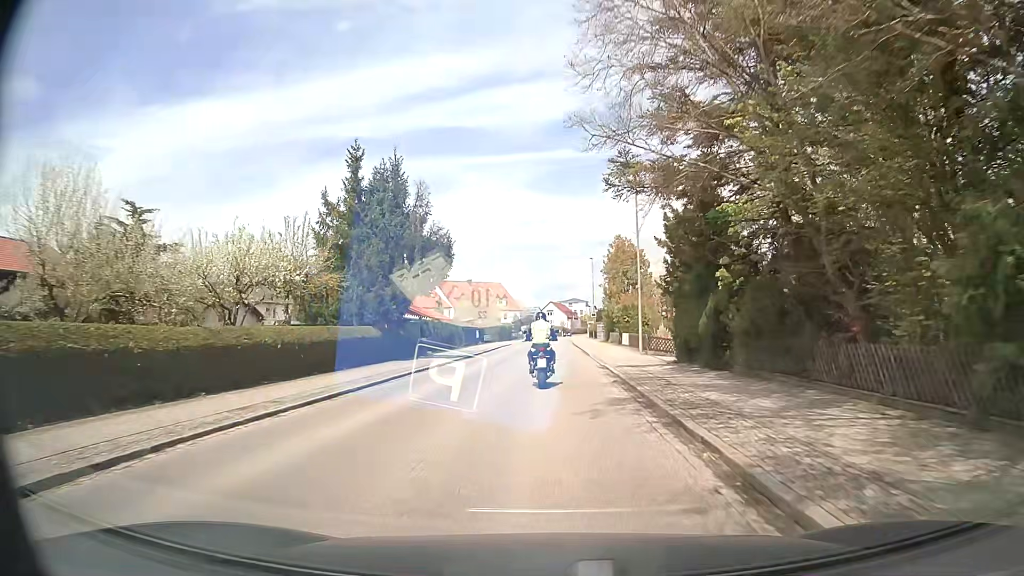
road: secondary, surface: asphalt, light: Day
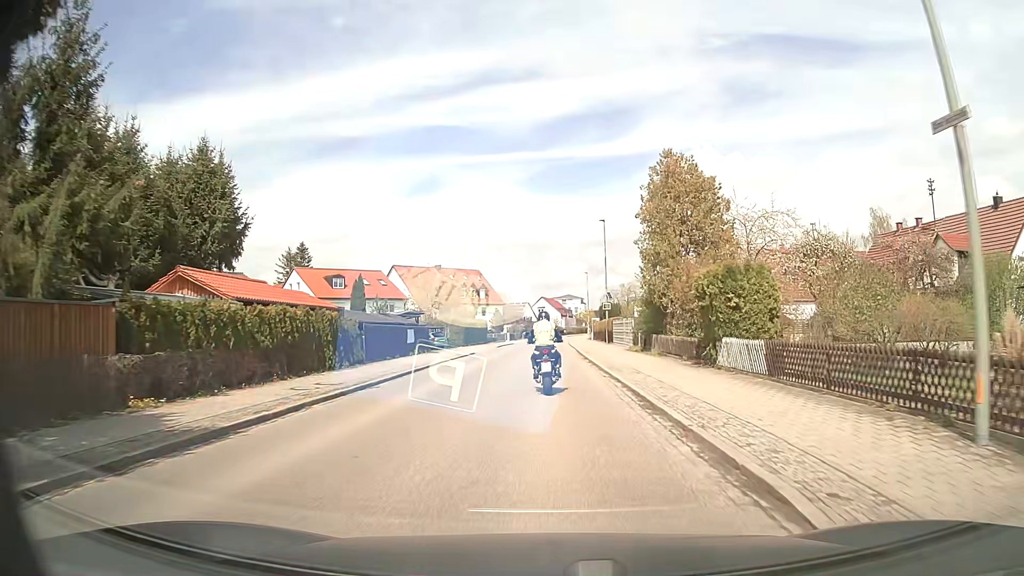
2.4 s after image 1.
(+0.3, +29.9) m; +2°
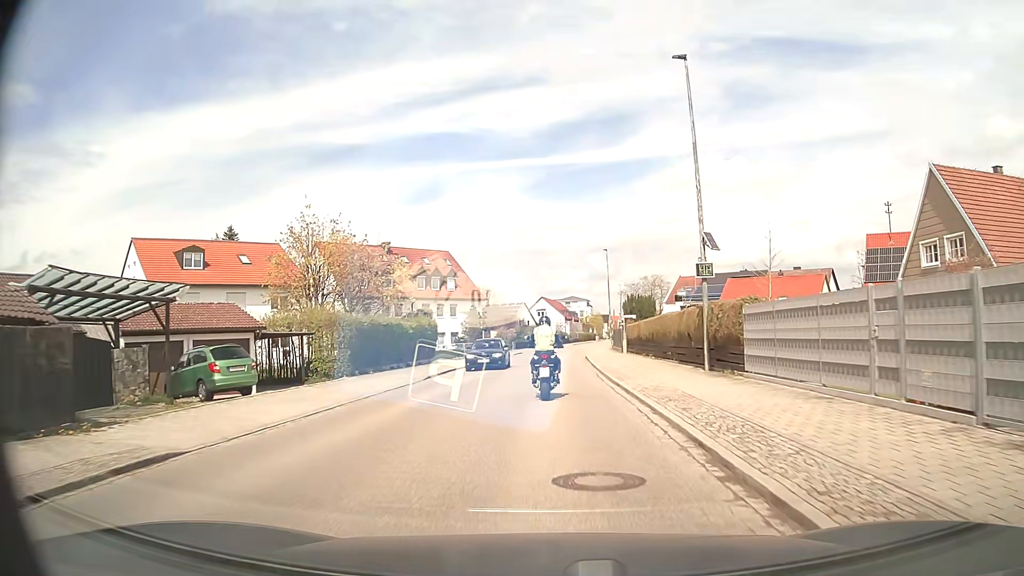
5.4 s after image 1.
(-0.4, +35.5) m; -1°
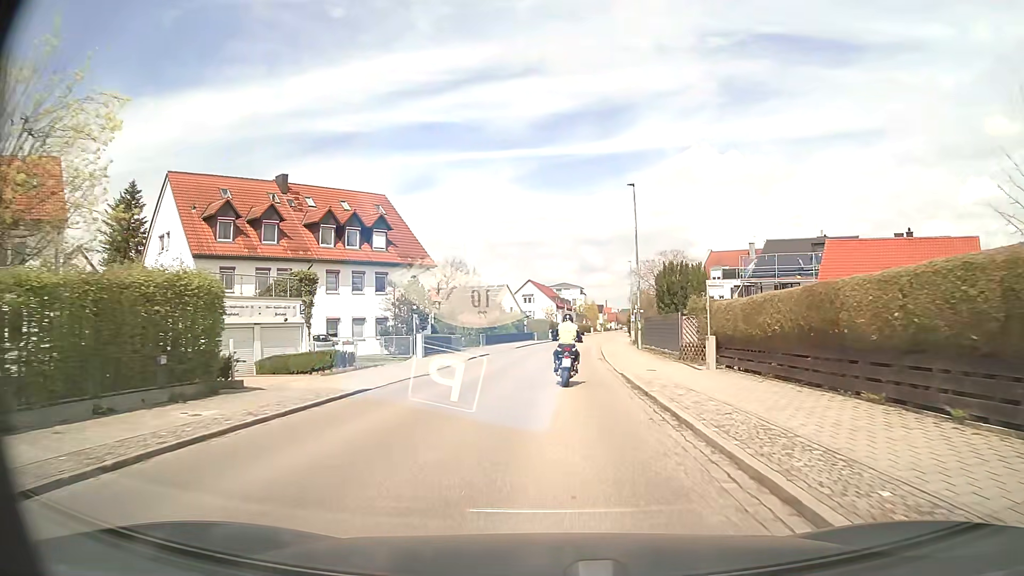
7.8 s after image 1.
(+0.1, +28.5) m; +1°
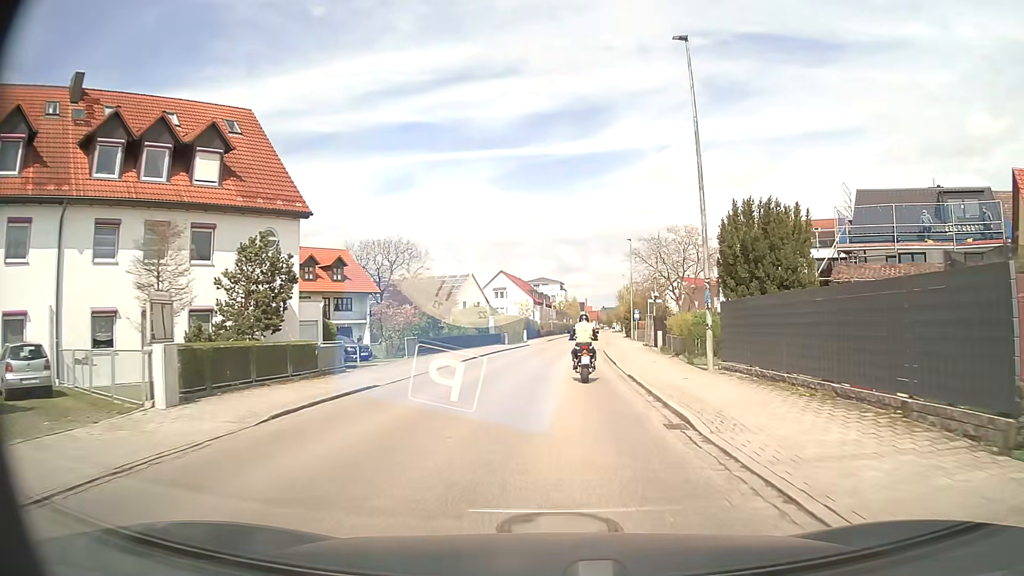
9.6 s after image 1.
(+0.3, +22.5) m; +2°
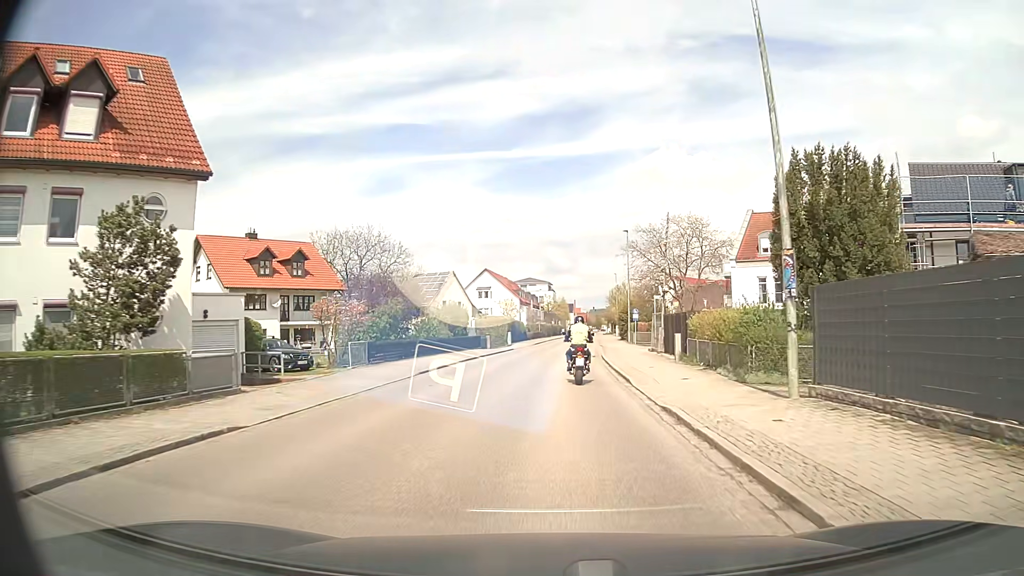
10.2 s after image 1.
(+0.1, +7.7) m; +1°
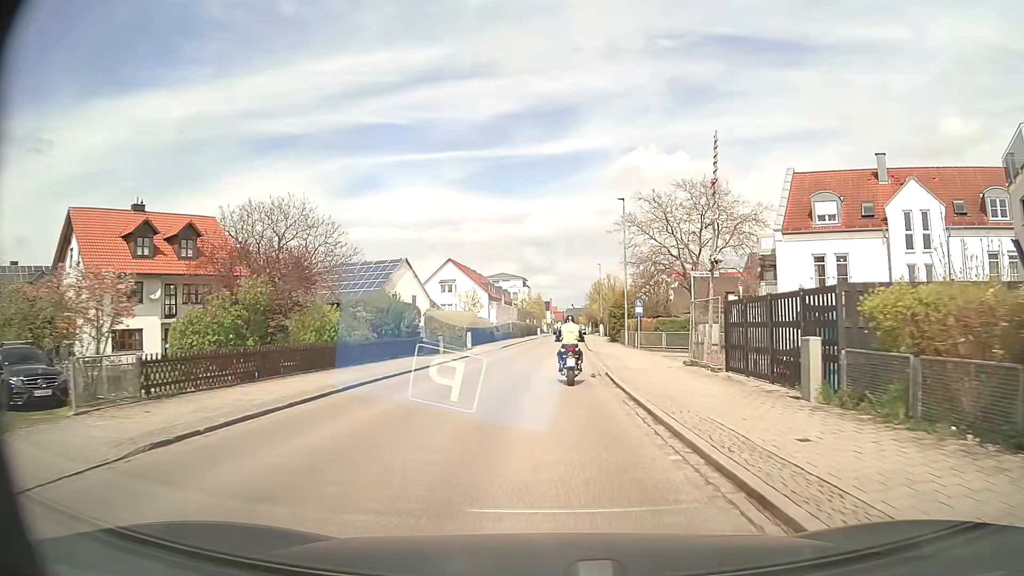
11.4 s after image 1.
(+0.2, +15.4) m; +2°
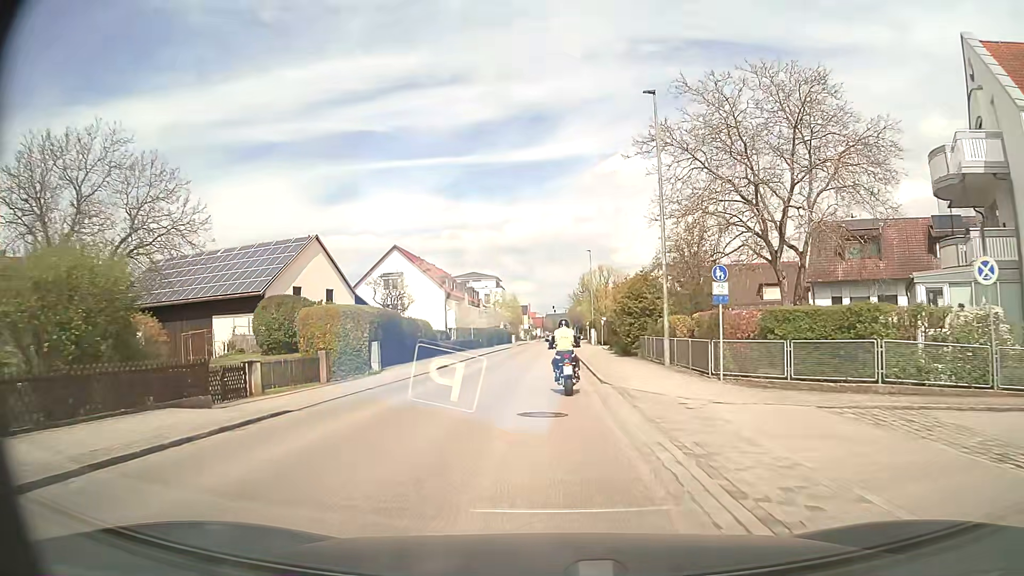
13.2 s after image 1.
(+0.4, +23.1) m; +2°
